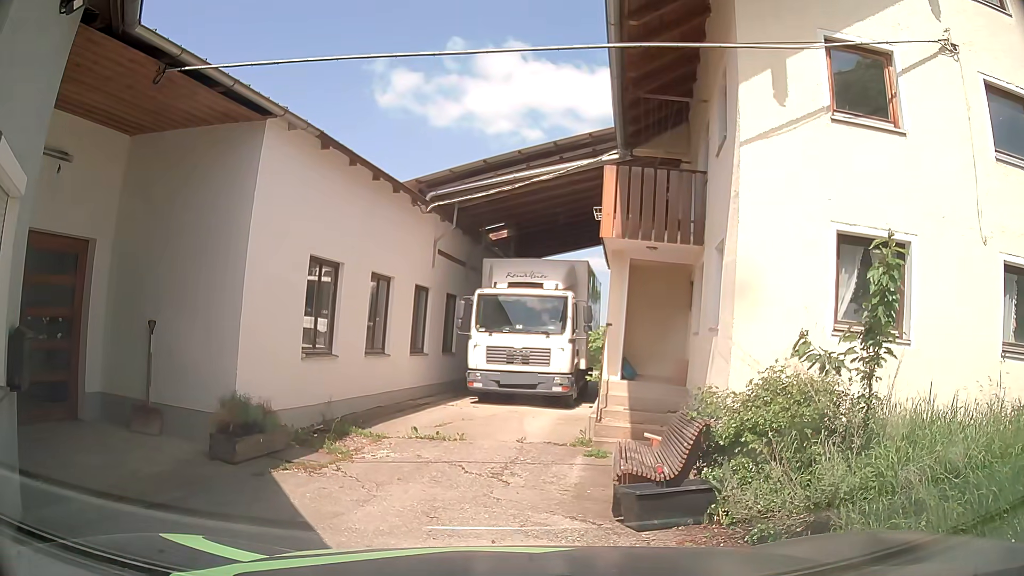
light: Day
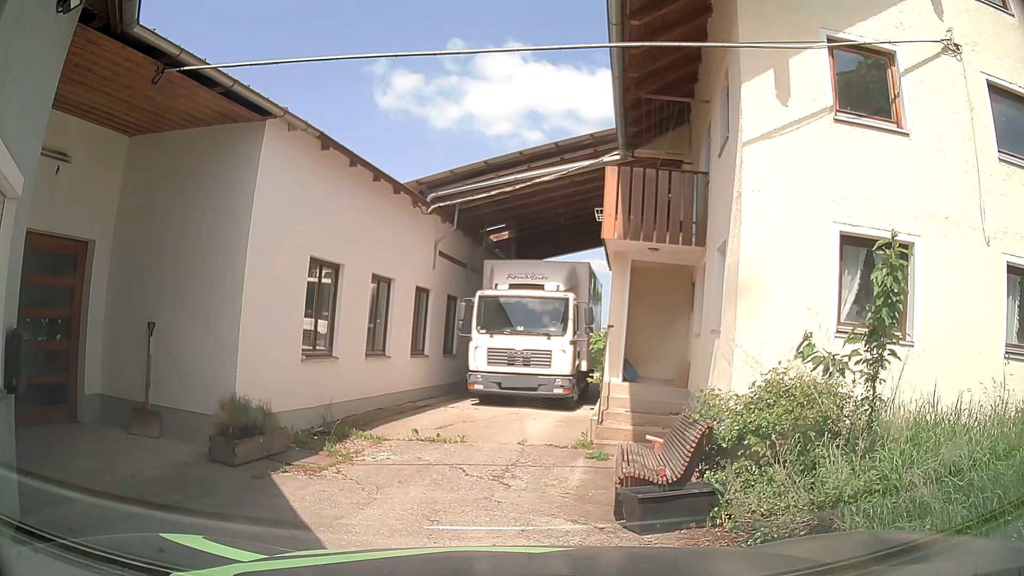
(0.0, +0.1) m; 0°
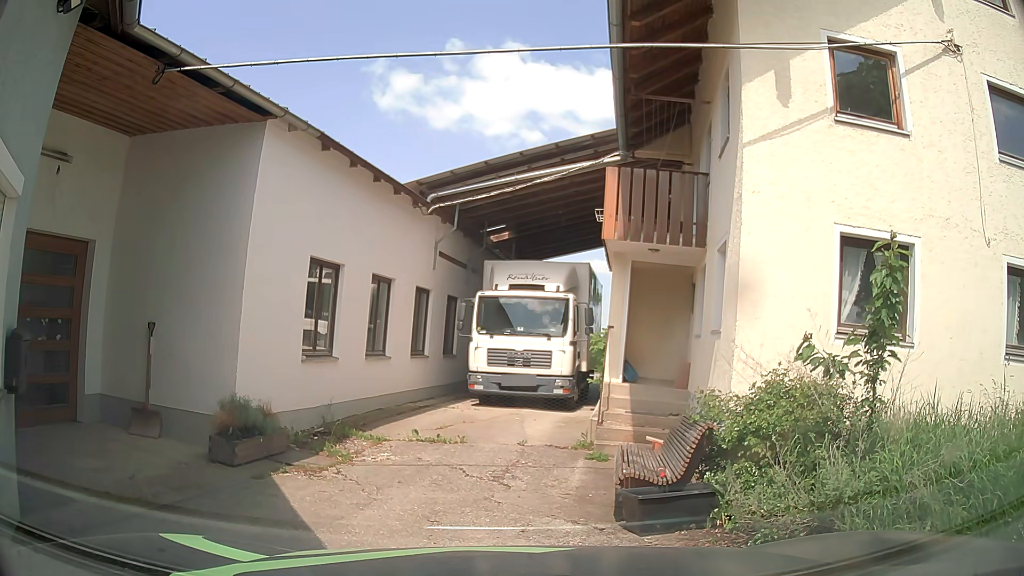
(0.0, 0.0) m; 0°
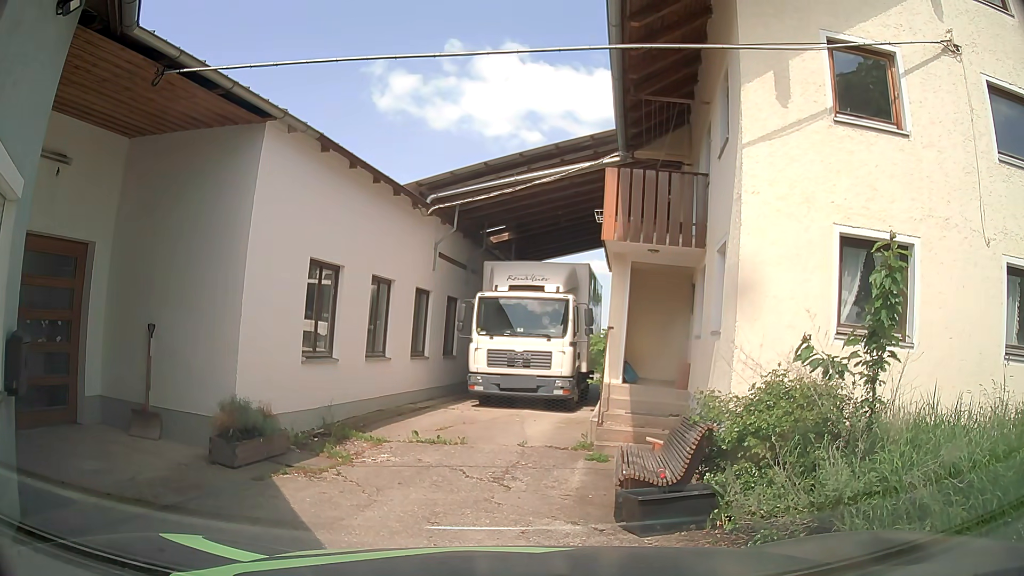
(0.0, 0.0) m; 0°
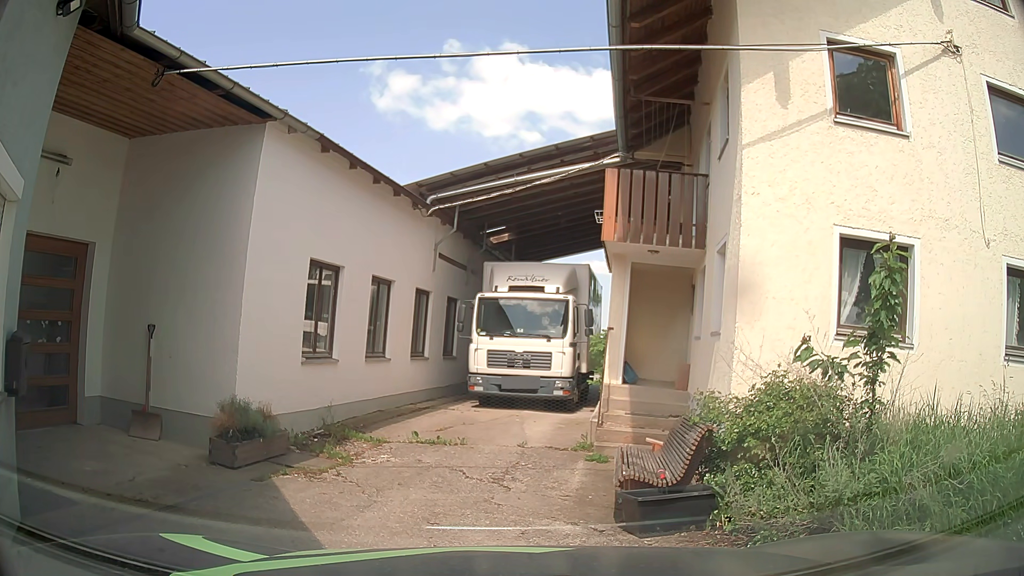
(0.0, 0.0) m; 0°
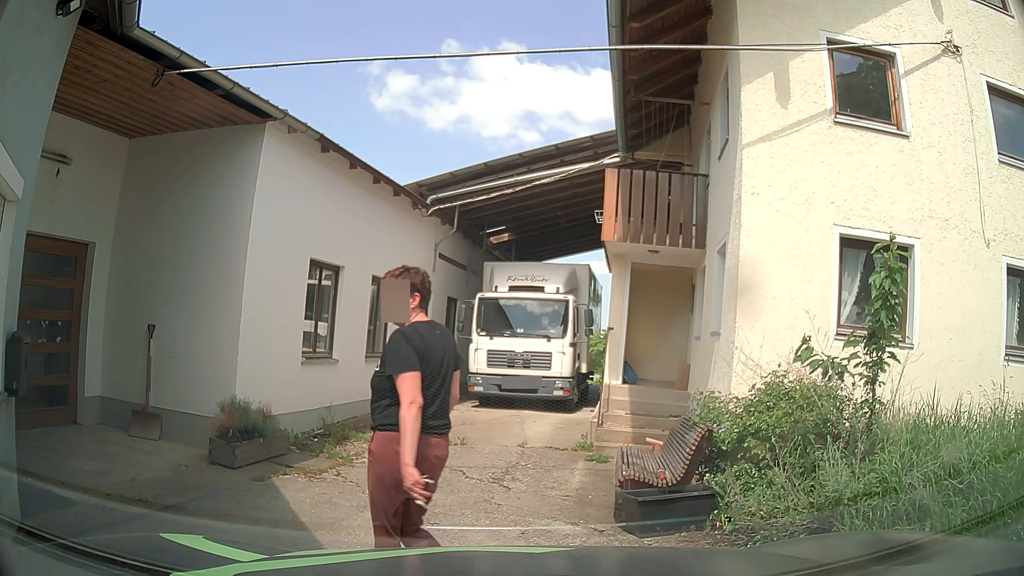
(0.0, 0.0) m; 0°
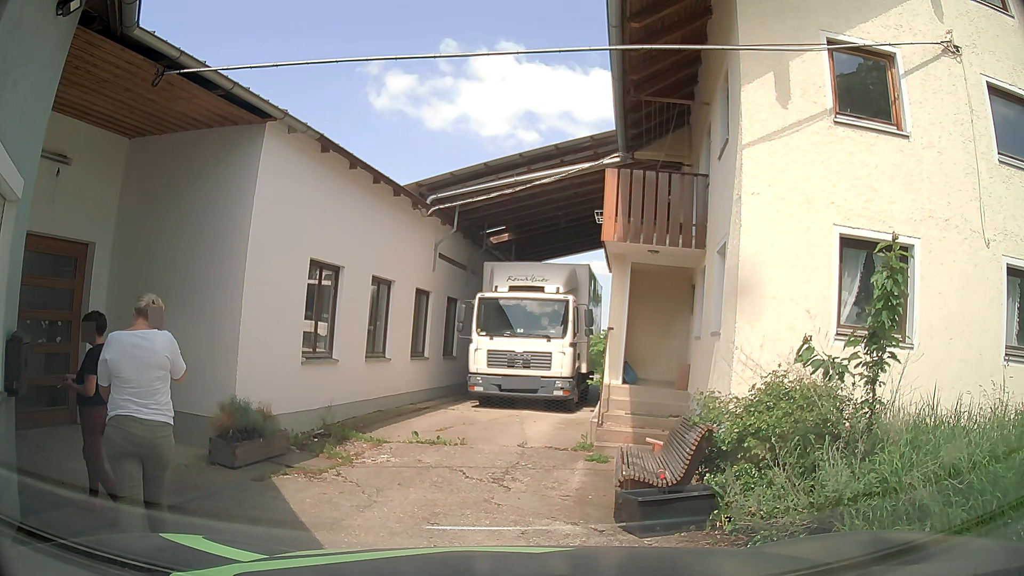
(0.0, 0.0) m; 0°
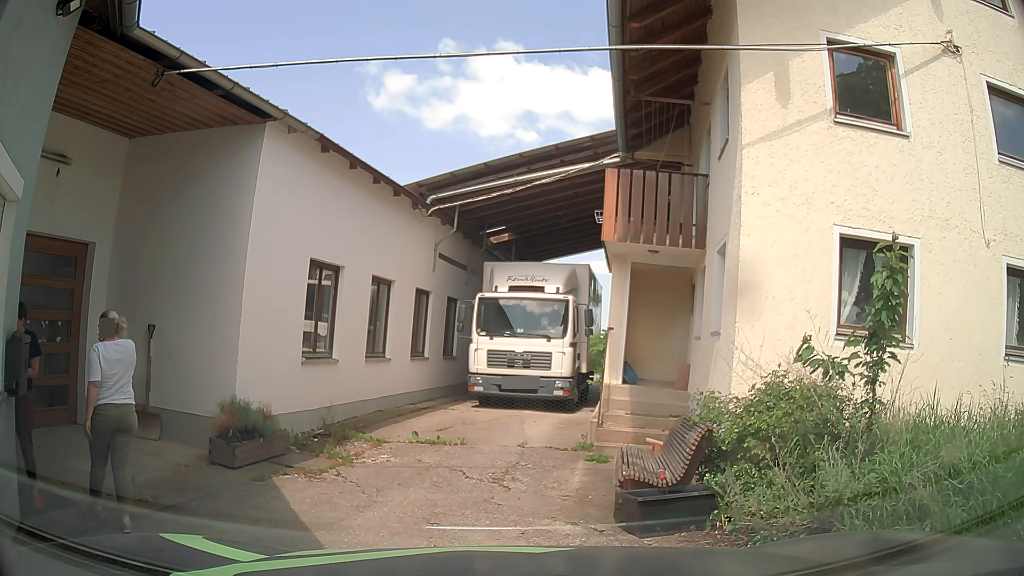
(0.0, 0.0) m; 0°
